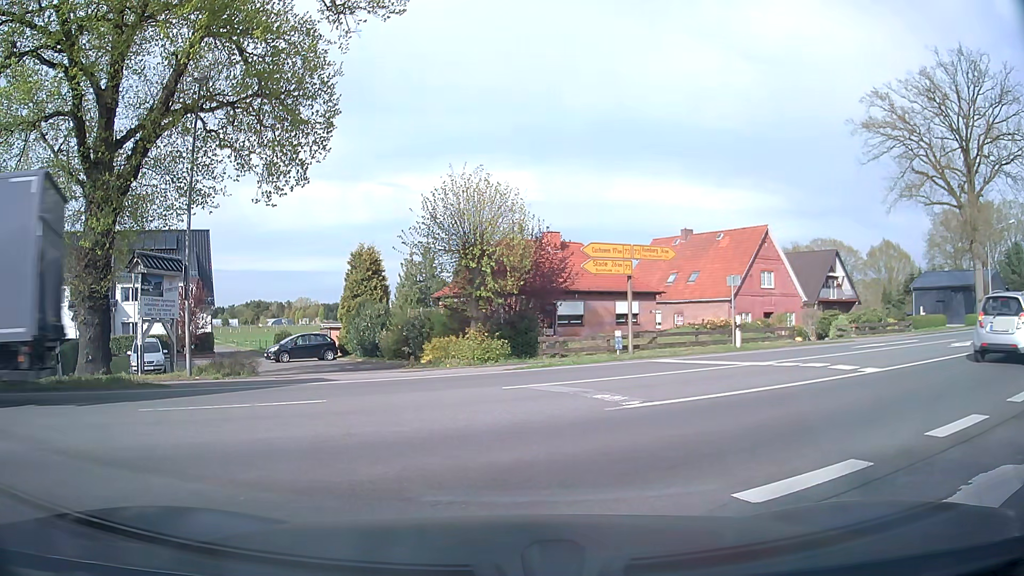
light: Day
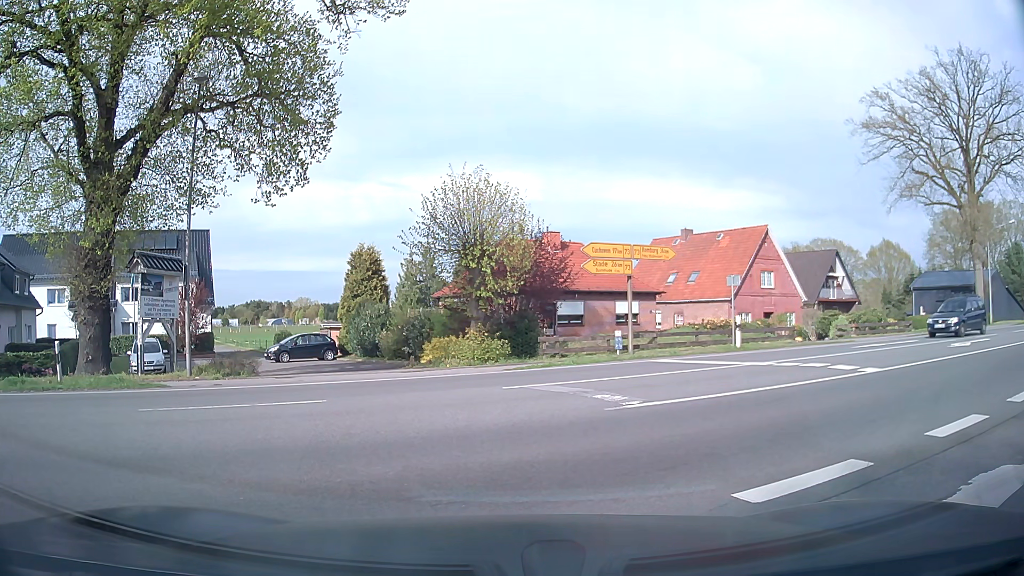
(0.0, 0.0) m; 0°
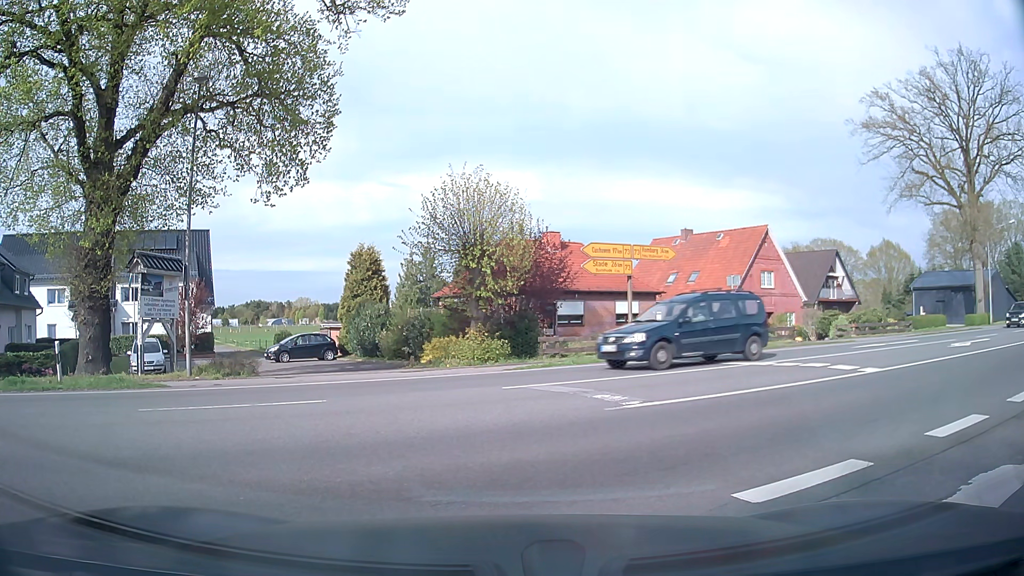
(0.0, 0.0) m; 0°
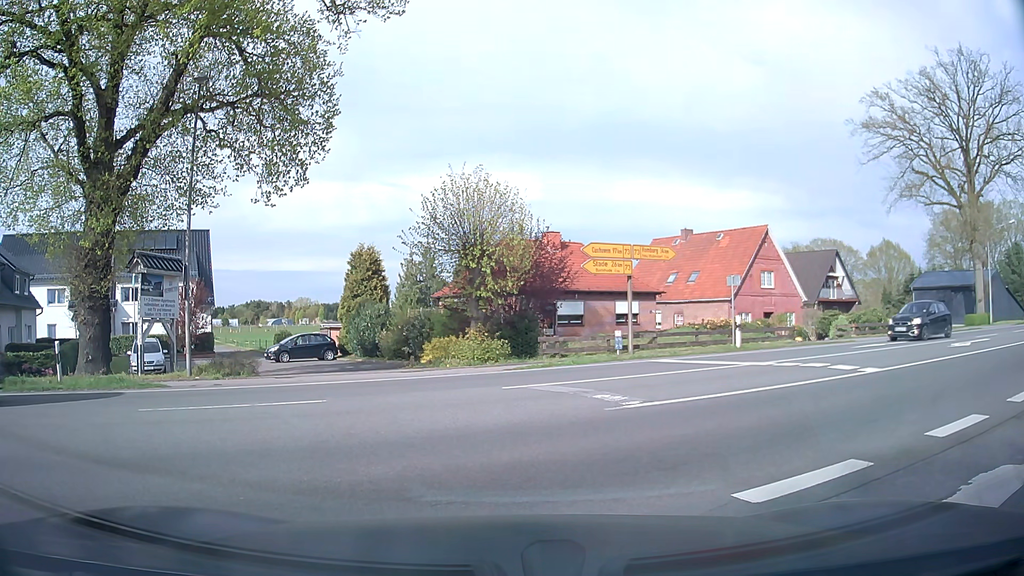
(0.0, 0.0) m; 0°
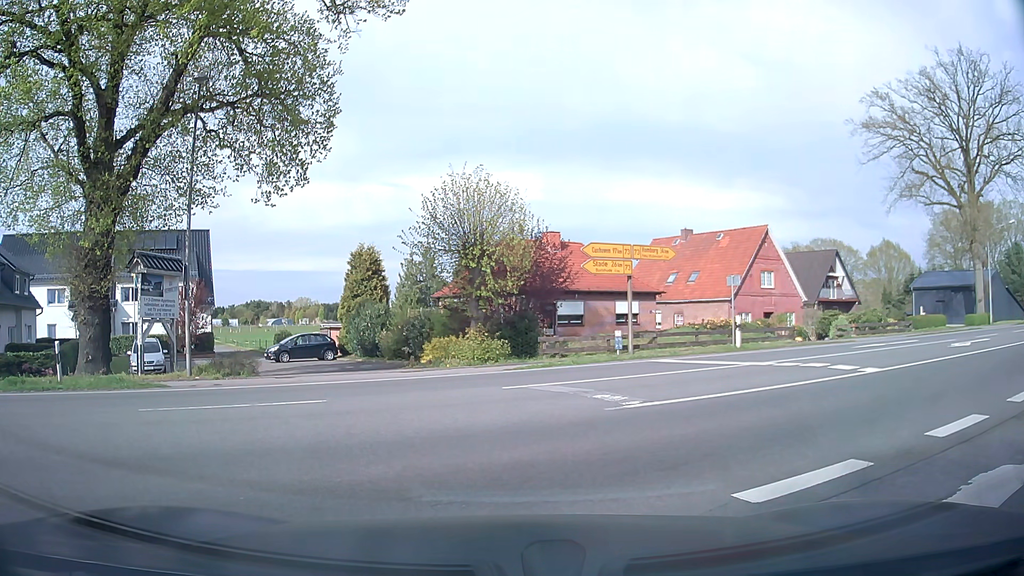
(0.0, 0.0) m; 0°
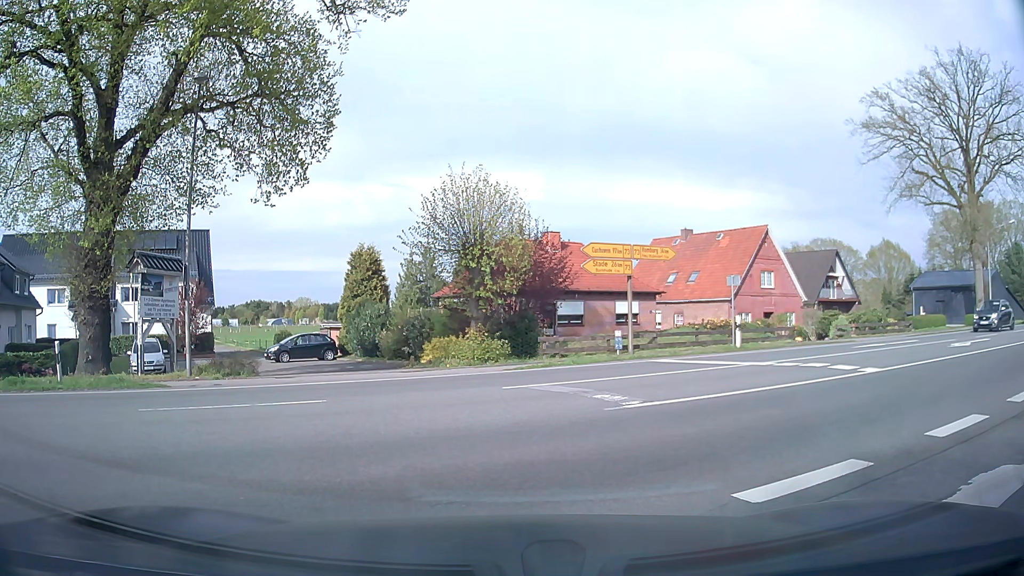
(0.0, 0.0) m; 0°
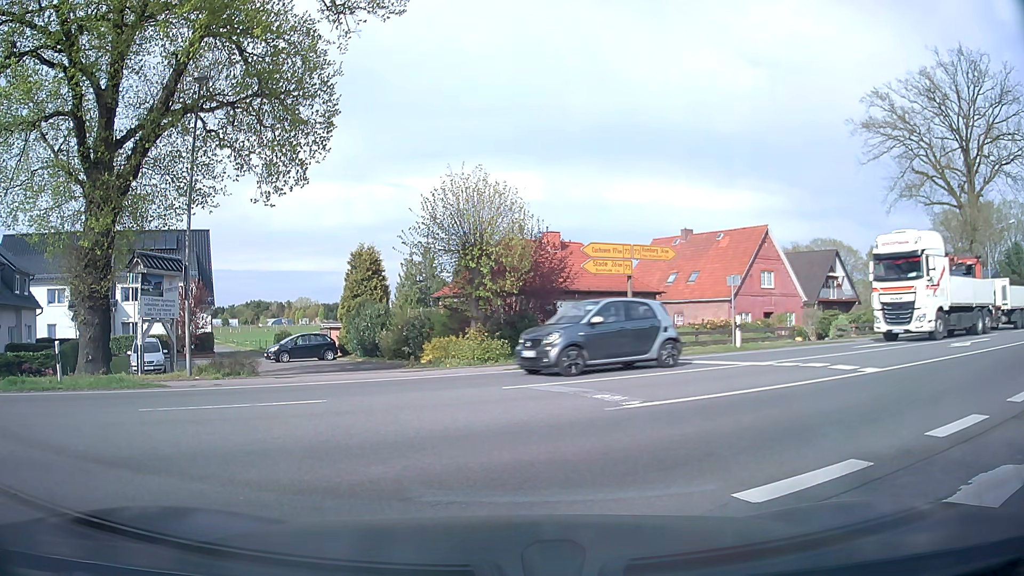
(0.0, 0.0) m; 0°
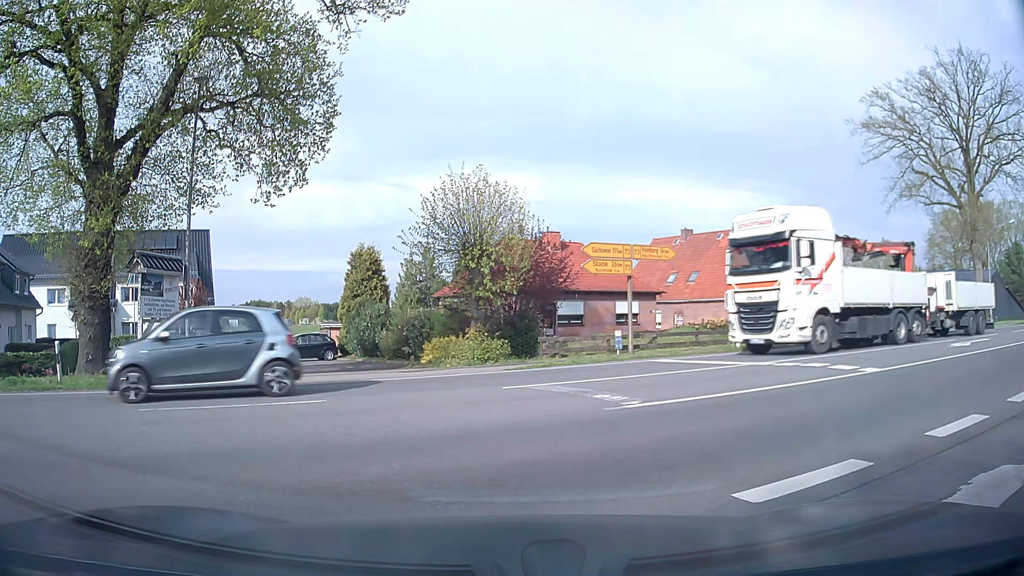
(0.0, 0.0) m; 0°
